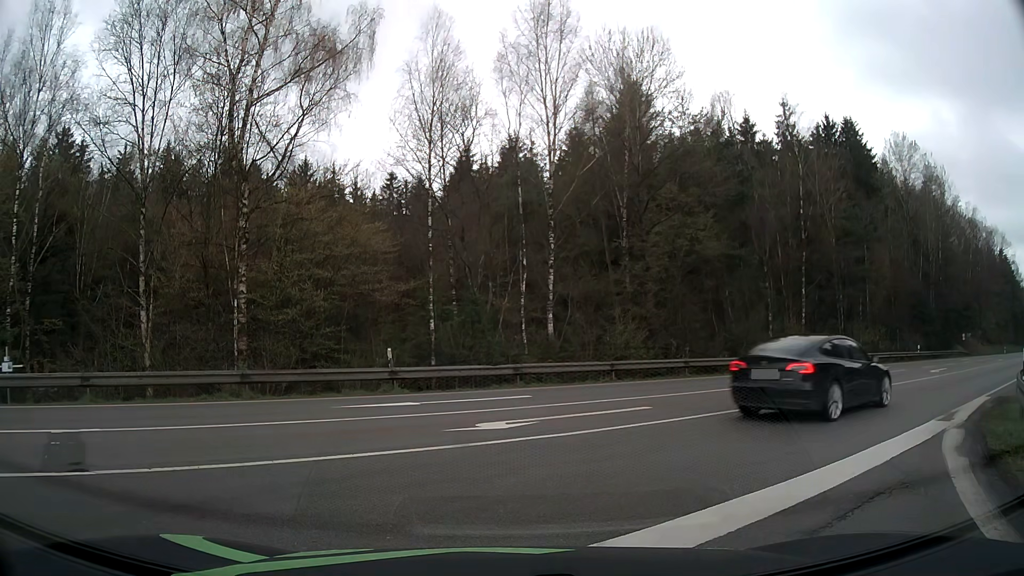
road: motorway_link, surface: asphalt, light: Day
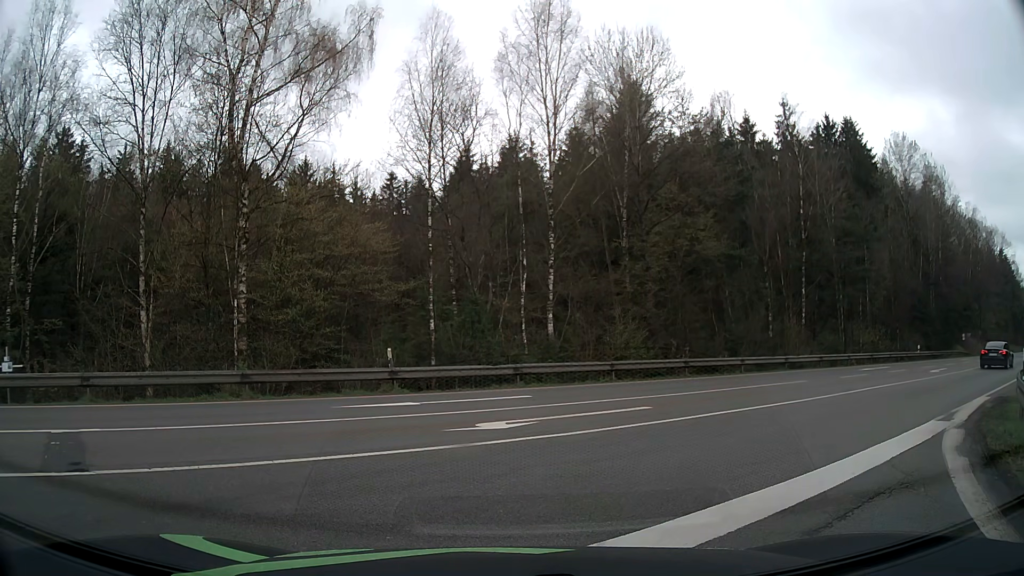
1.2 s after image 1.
(0.0, 0.0) m; 0°
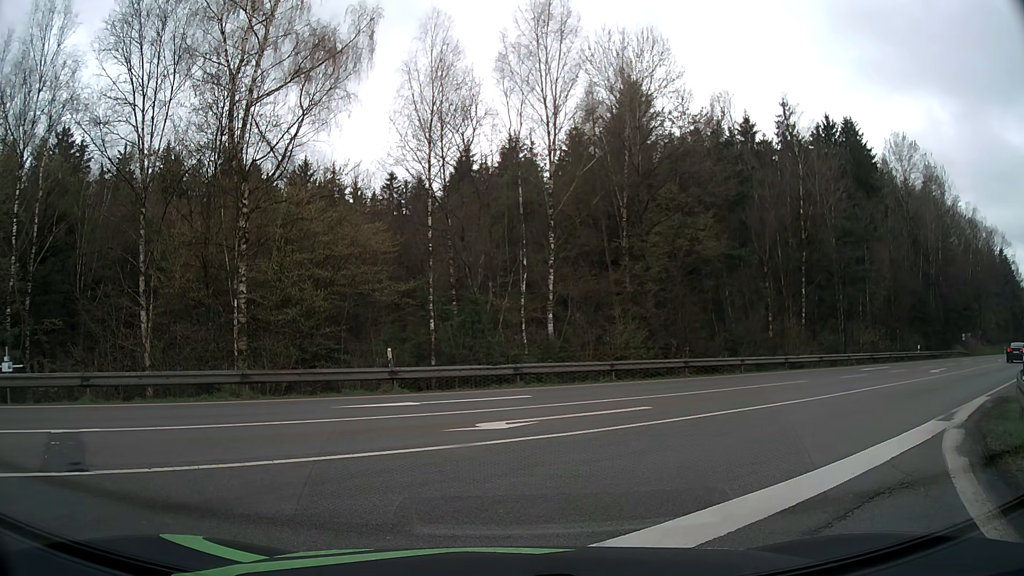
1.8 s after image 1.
(0.0, 0.0) m; 0°
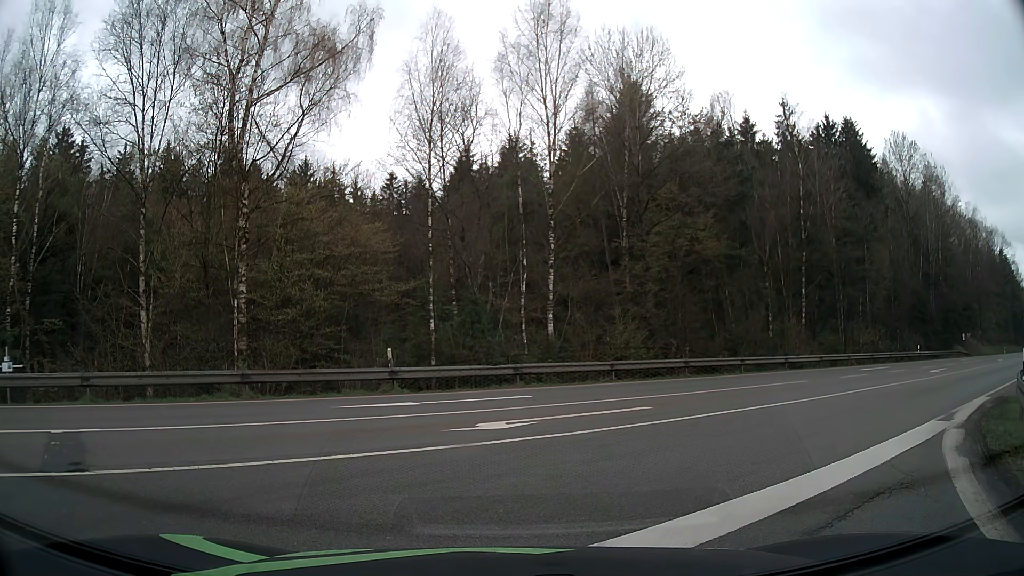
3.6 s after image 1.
(0.0, 0.0) m; 0°
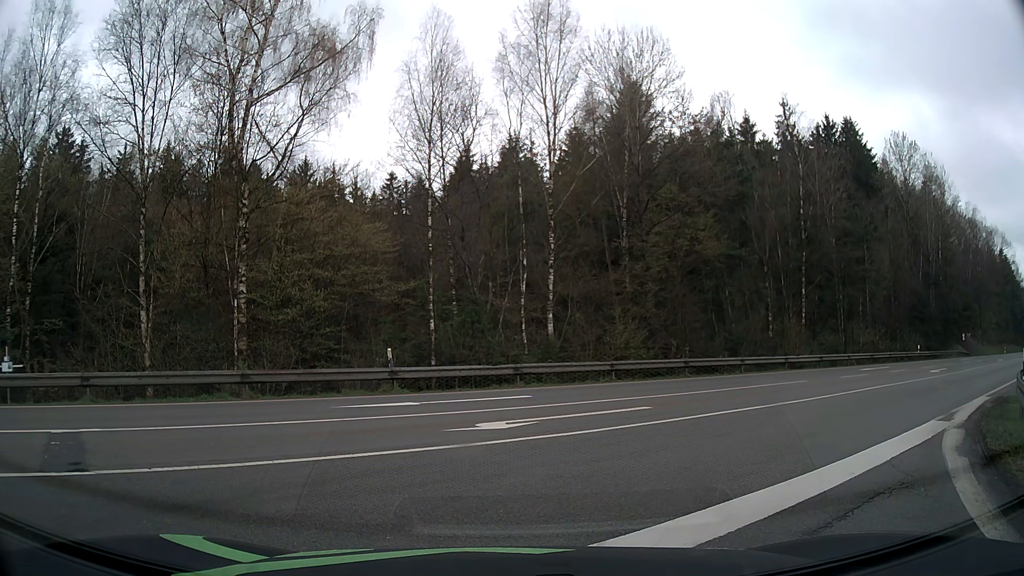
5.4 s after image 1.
(0.0, 0.0) m; 0°
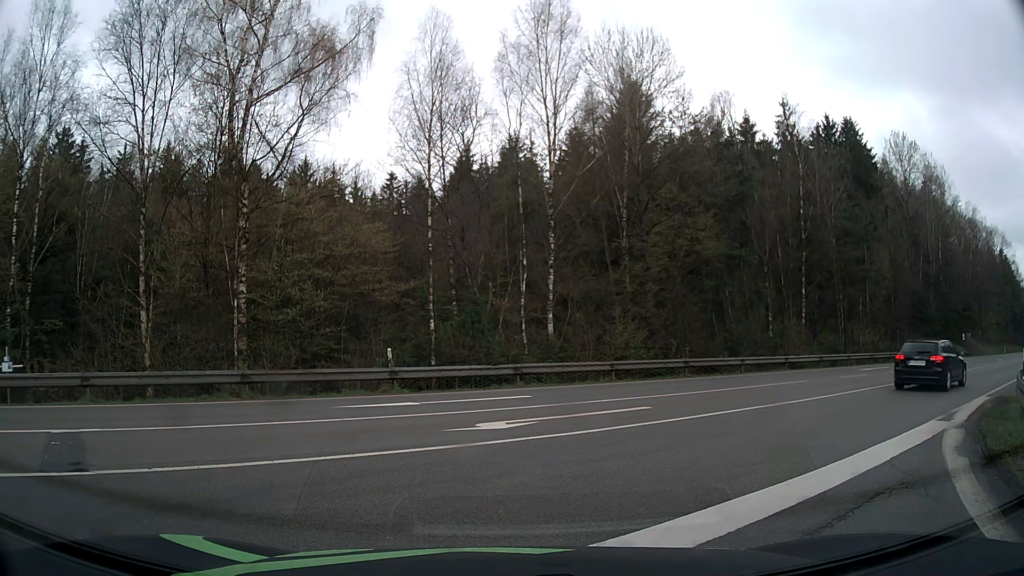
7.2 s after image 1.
(0.0, 0.0) m; 0°
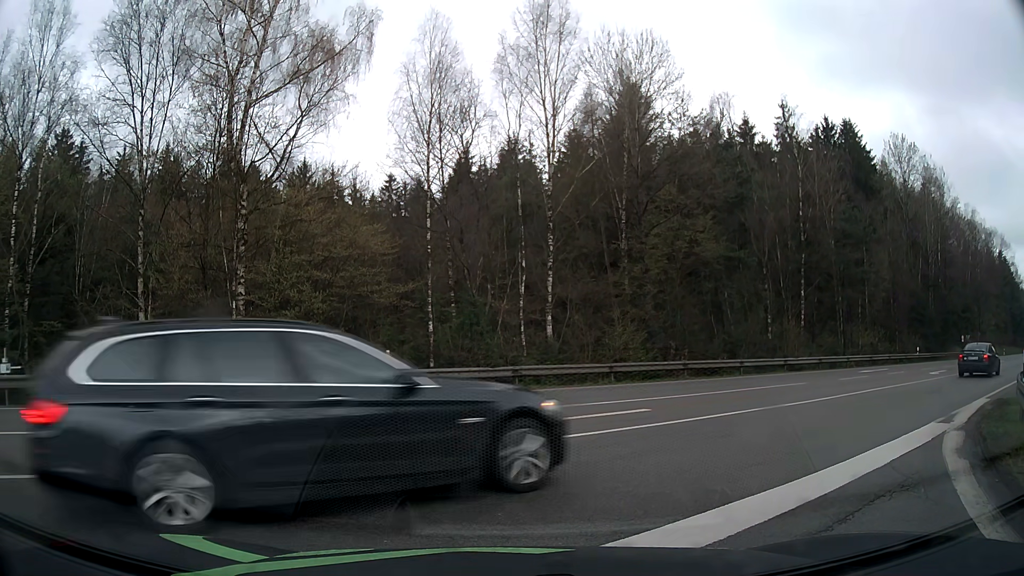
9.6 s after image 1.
(0.0, 0.0) m; 0°
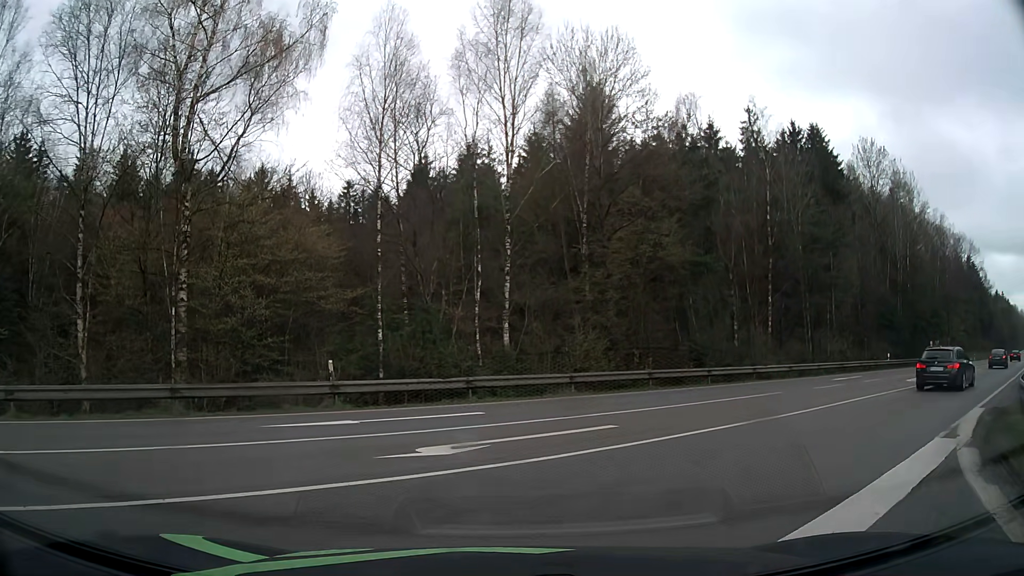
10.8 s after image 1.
(+0.1, +1.5) m; +5°
(+3, +9) (+9, +17) (+17, +24) (+24, +30) (+32, +37) (+39, +44) (+47, +50) (+54, +57) (+61, +64) (+69, +71) m
